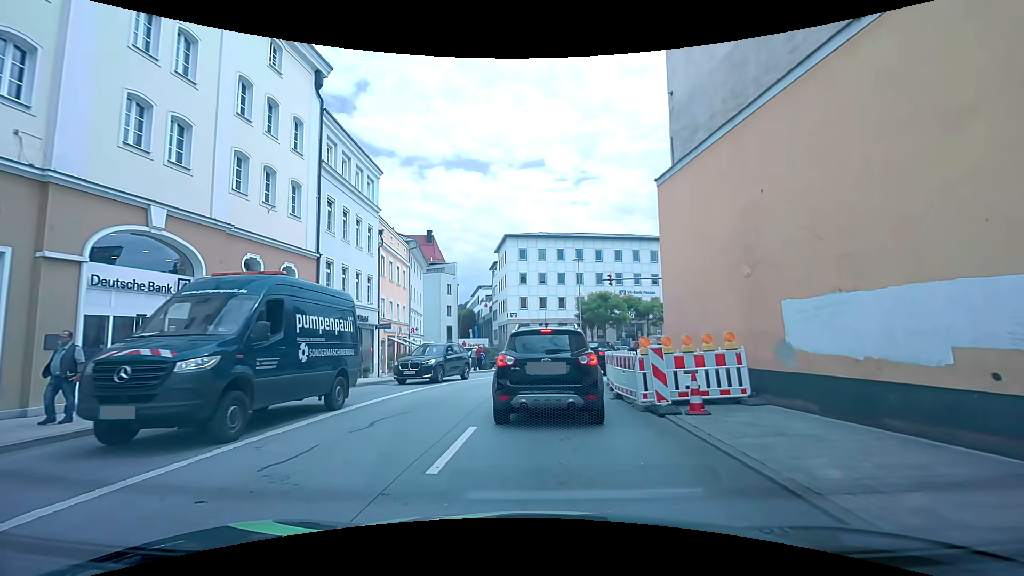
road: primary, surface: asphalt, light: Day
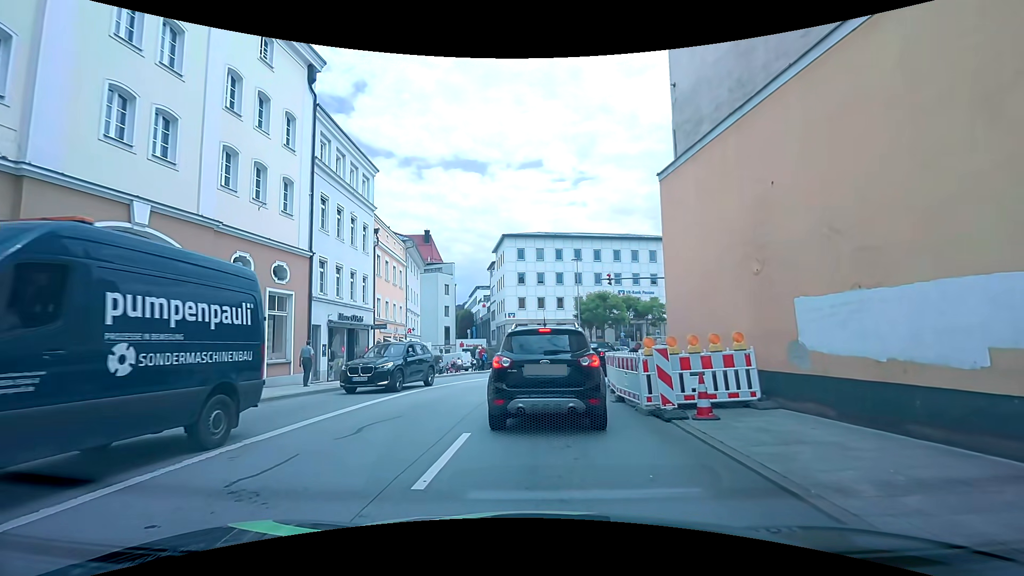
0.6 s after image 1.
(0.0, +0.5) m; 0°
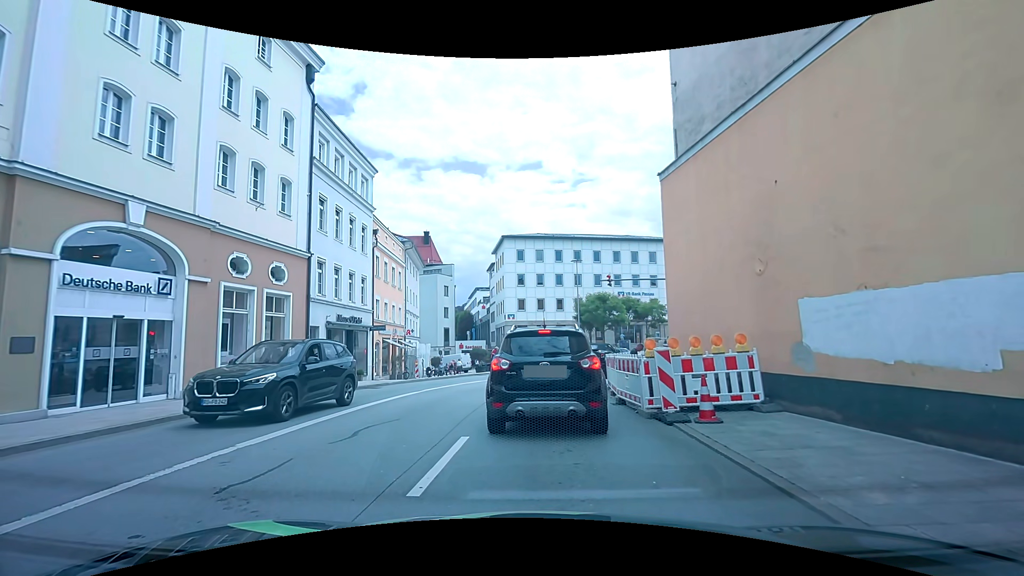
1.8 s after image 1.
(0.0, +0.2) m; 0°
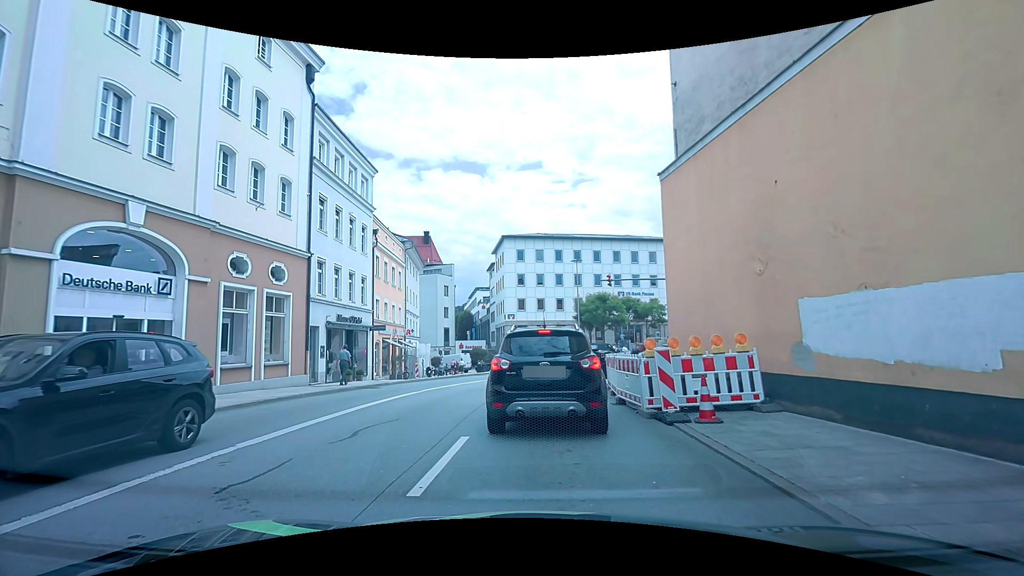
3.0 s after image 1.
(0.0, 0.0) m; 0°
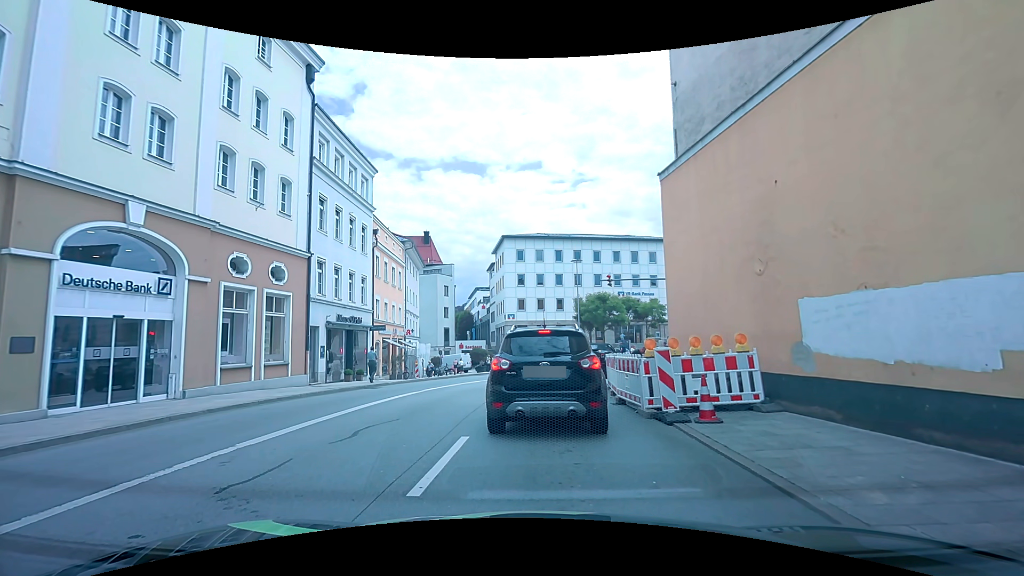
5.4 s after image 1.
(0.0, 0.0) m; 0°
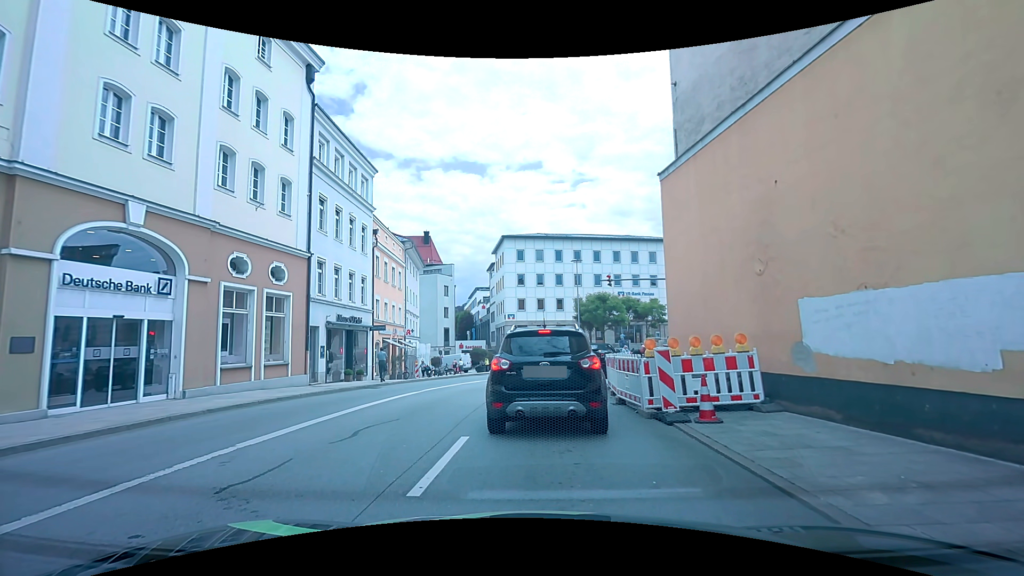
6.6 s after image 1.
(0.0, 0.0) m; 0°
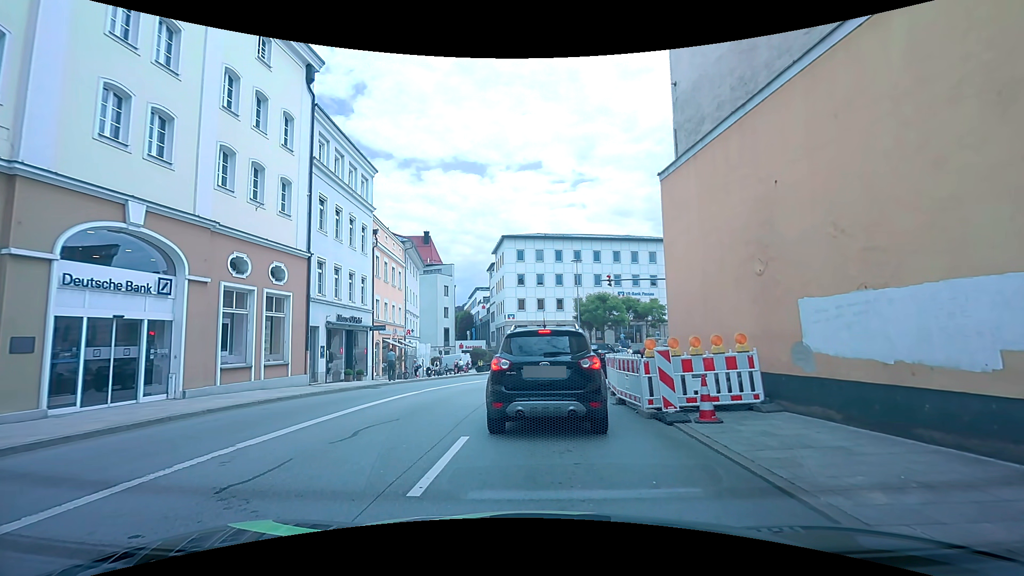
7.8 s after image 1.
(0.0, 0.0) m; 0°
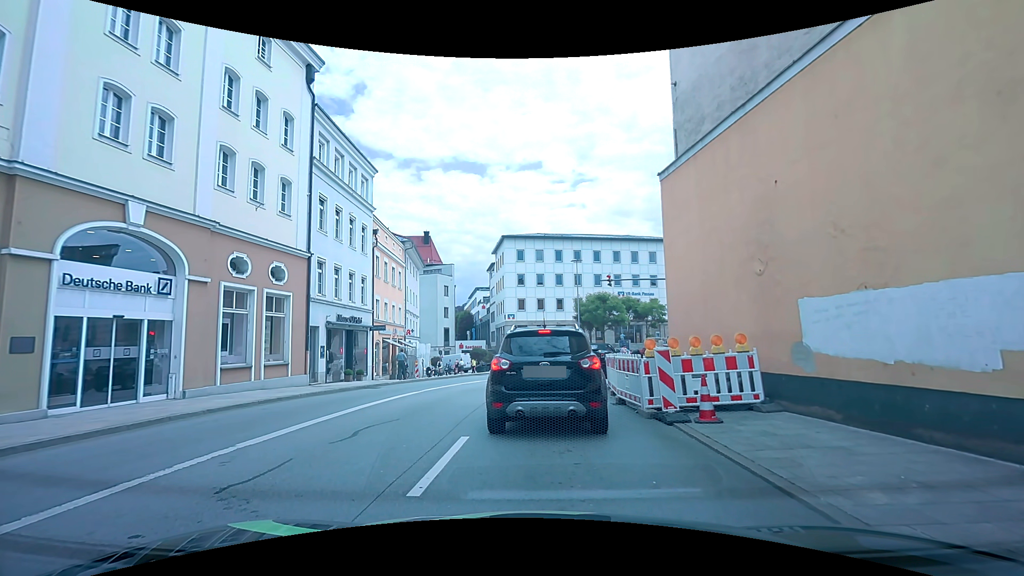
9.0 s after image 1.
(0.0, 0.0) m; 0°
